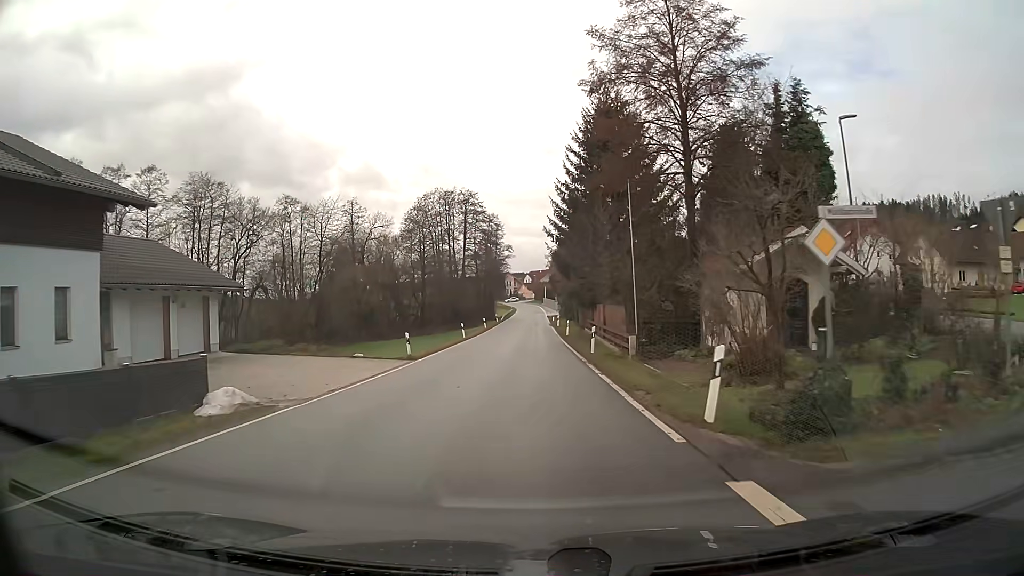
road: secondary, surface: asphalt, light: Day
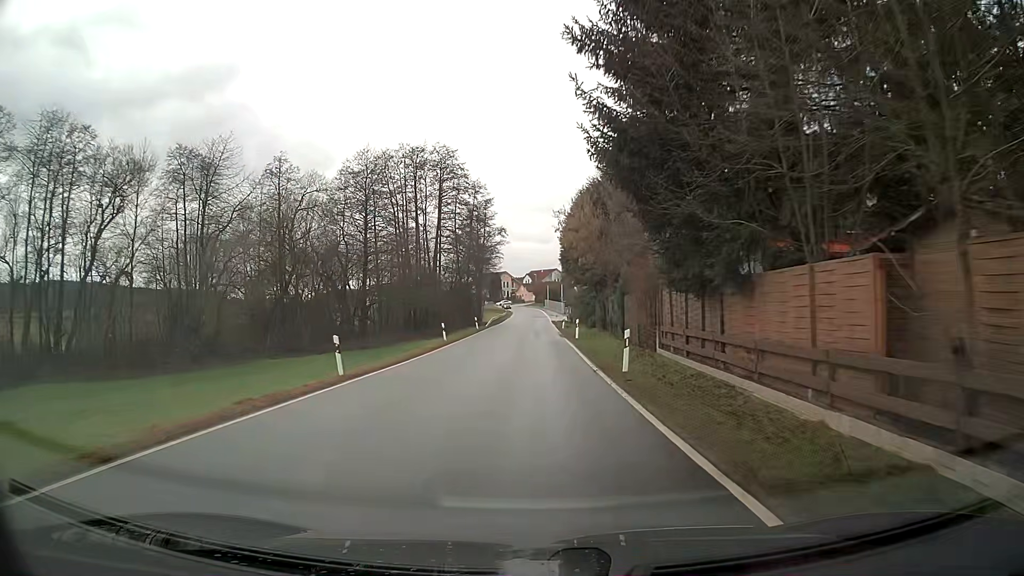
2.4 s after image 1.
(+0.1, +30.6) m; 0°
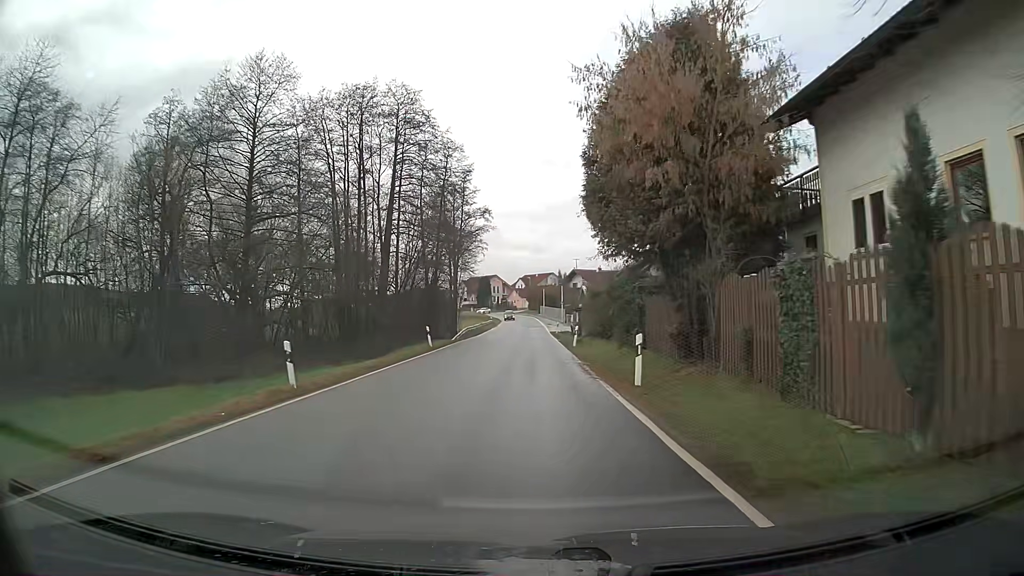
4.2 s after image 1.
(0.0, +23.5) m; 0°
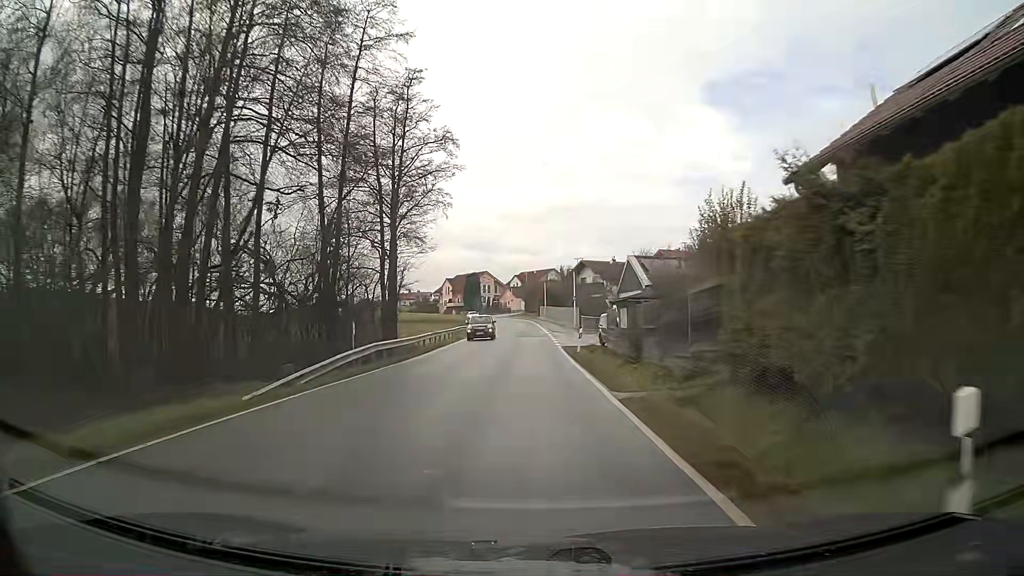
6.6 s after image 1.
(0.0, +31.5) m; 0°
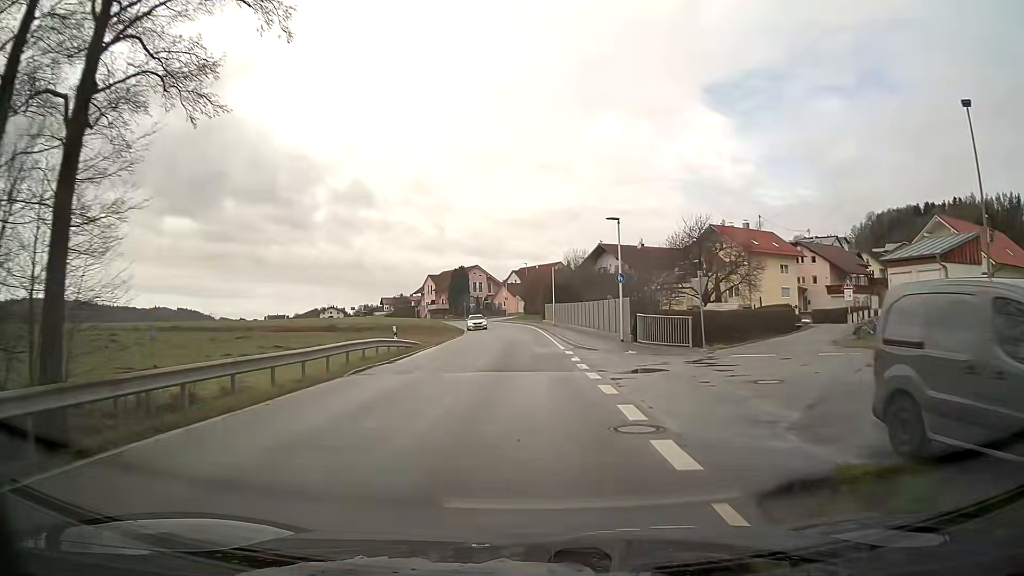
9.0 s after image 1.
(-0.1, +31.3) m; 0°
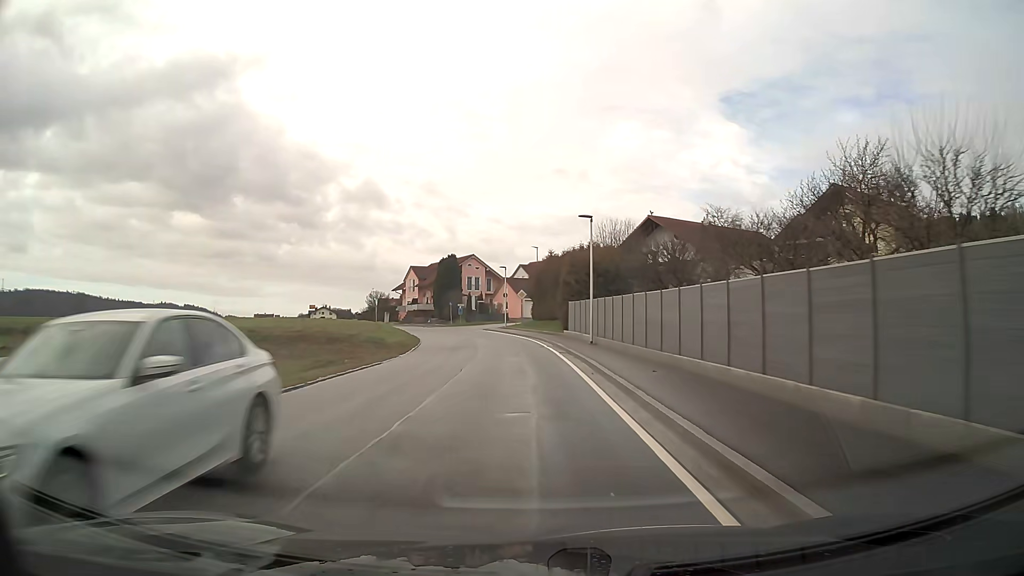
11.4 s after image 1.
(-0.4, +31.0) m; -1°
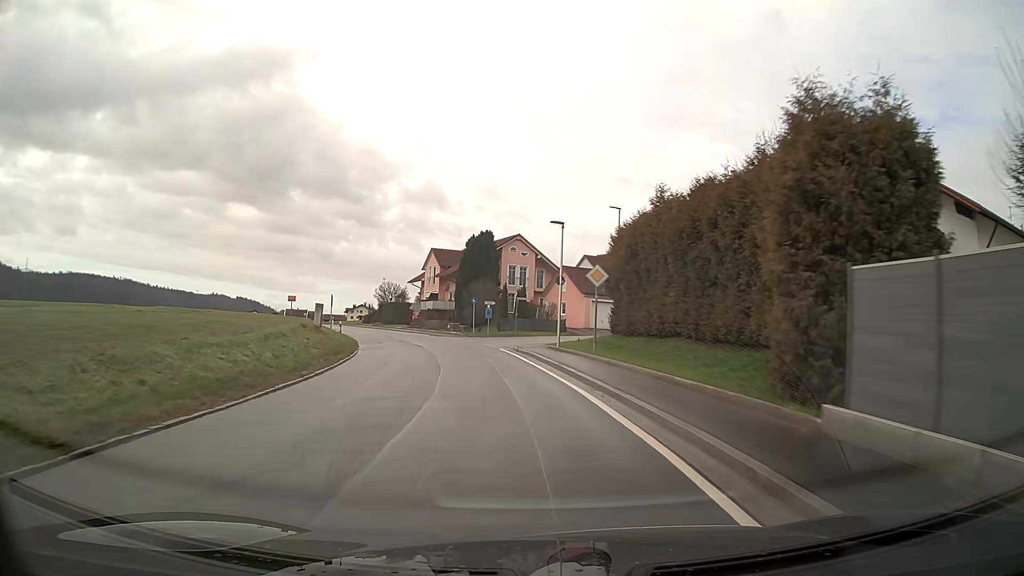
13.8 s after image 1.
(-1.3, +30.6) m; -6°
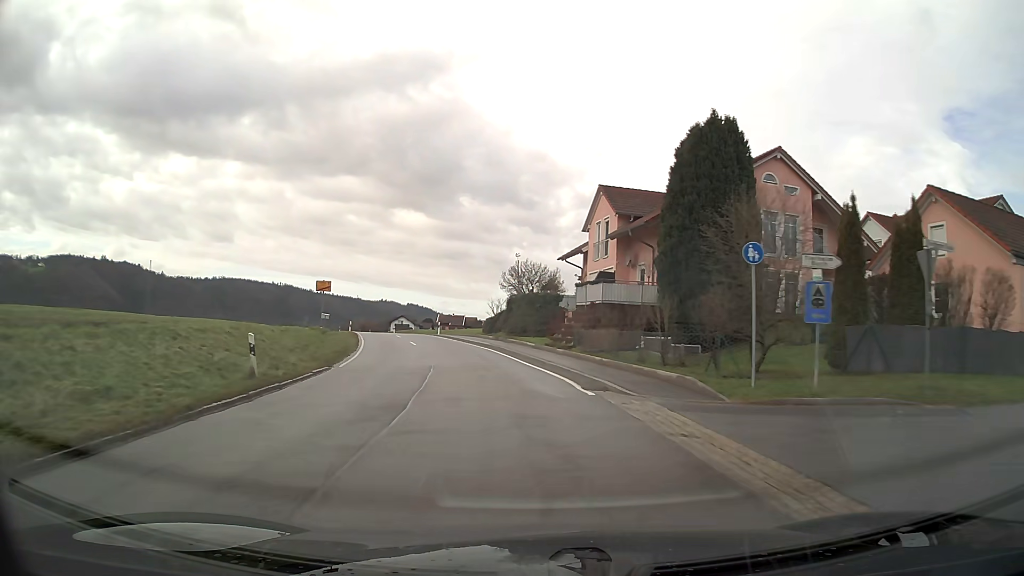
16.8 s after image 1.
(-4.9, +37.8) m; -15°
(0, +10) (-1, +20) (-3, +30) (-5, +40) (-8, +49) (-10, +59) (-13, +69) (-16, +78) (-18, +88) (-21, +97) m
